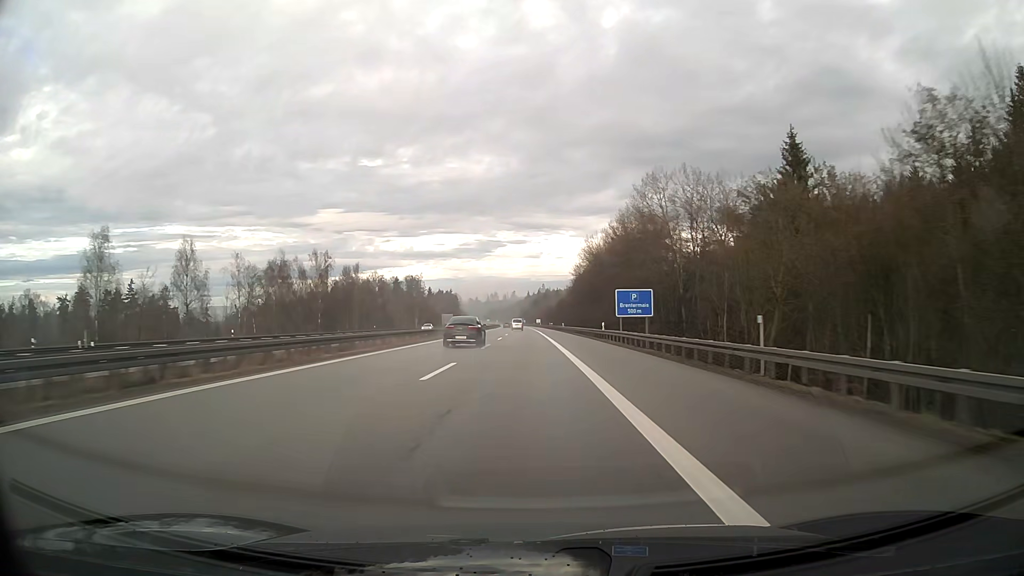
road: motorway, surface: asphalt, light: Day
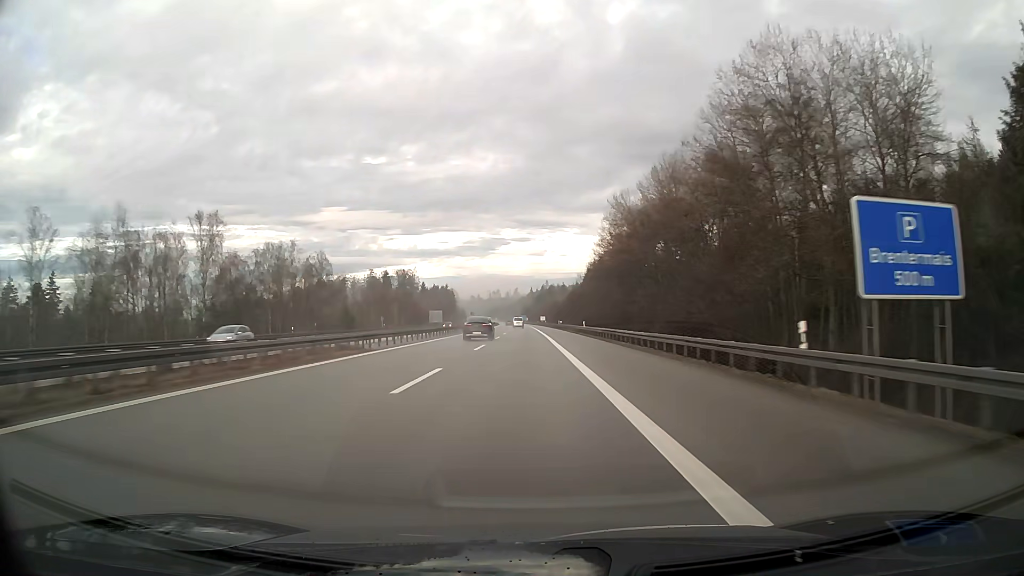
(-0.1, +38.8) m; 0°
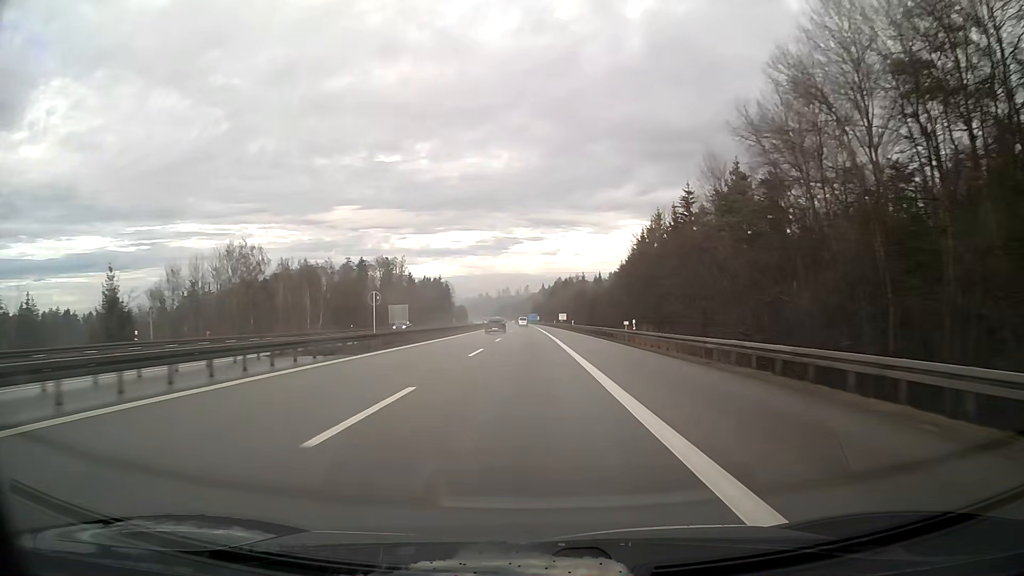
(-0.6, +77.8) m; -1°
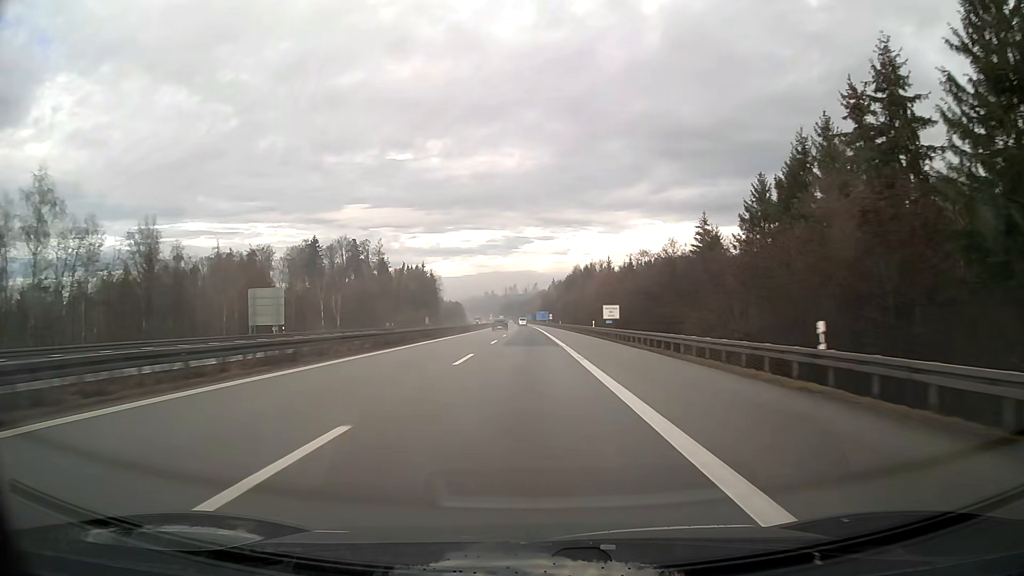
(-0.5, +77.2) m; -1°
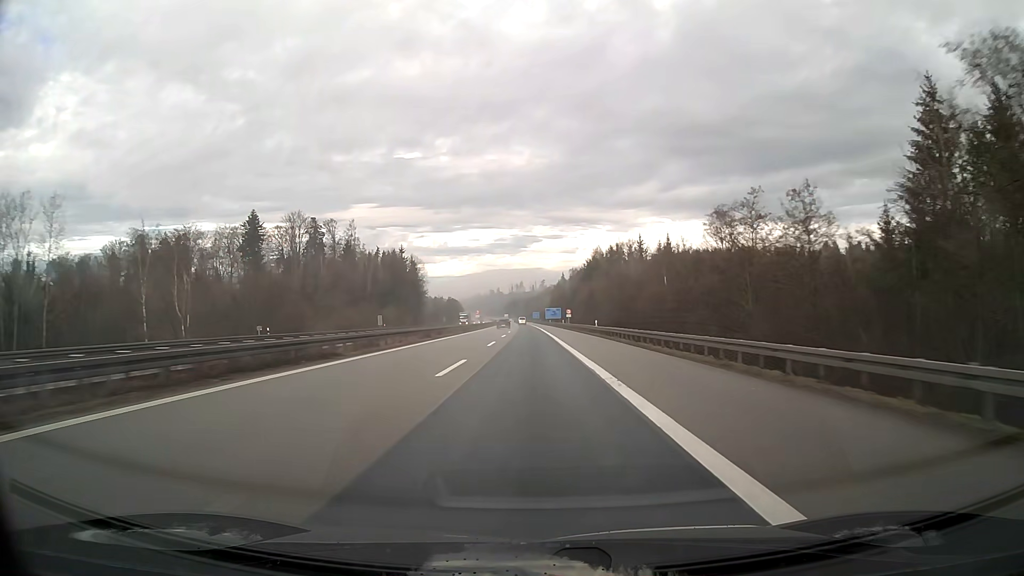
(-0.3, +57.7) m; -1°
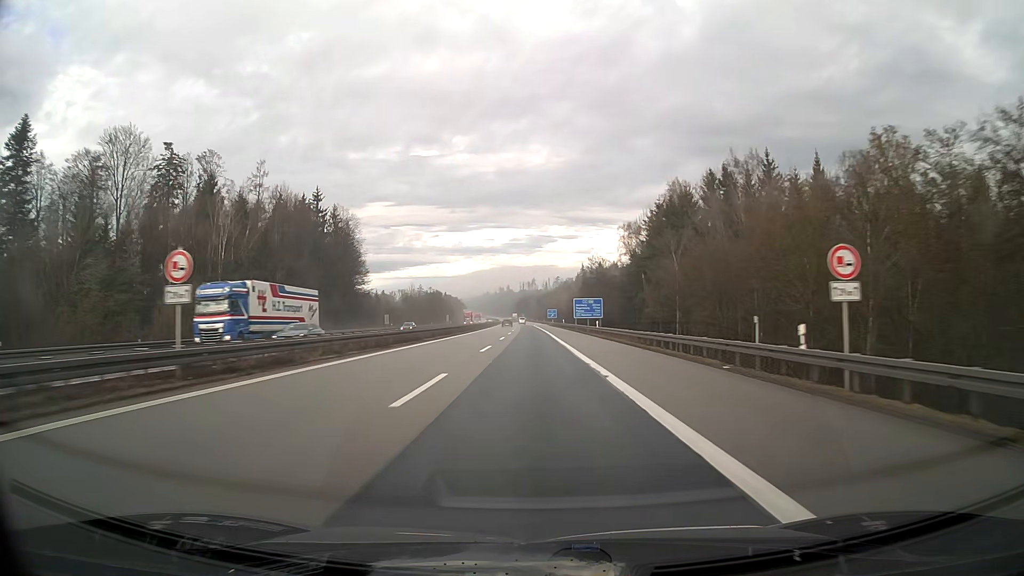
(-0.9, +96.0) m; -1°
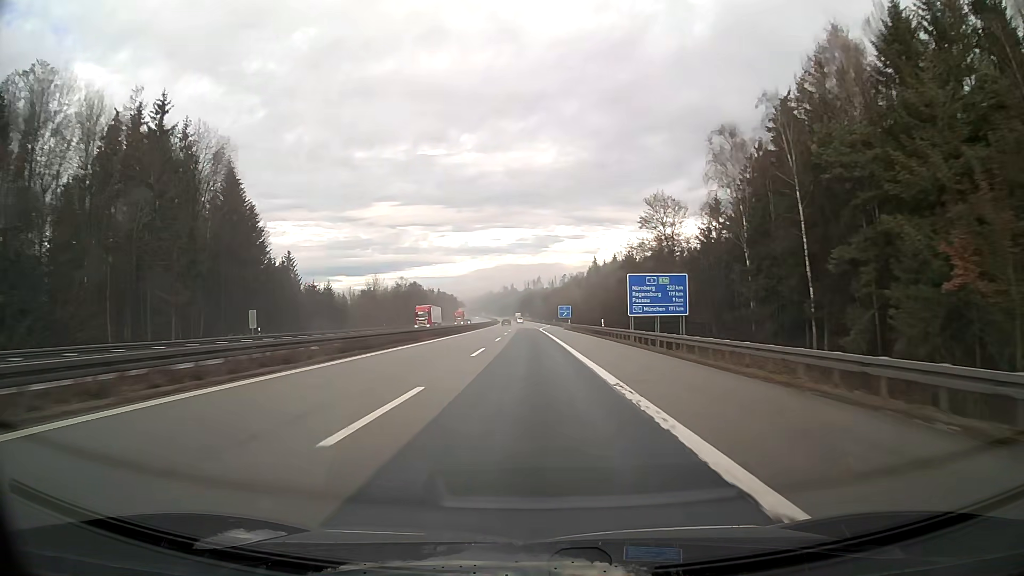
(-0.2, +57.5) m; -1°
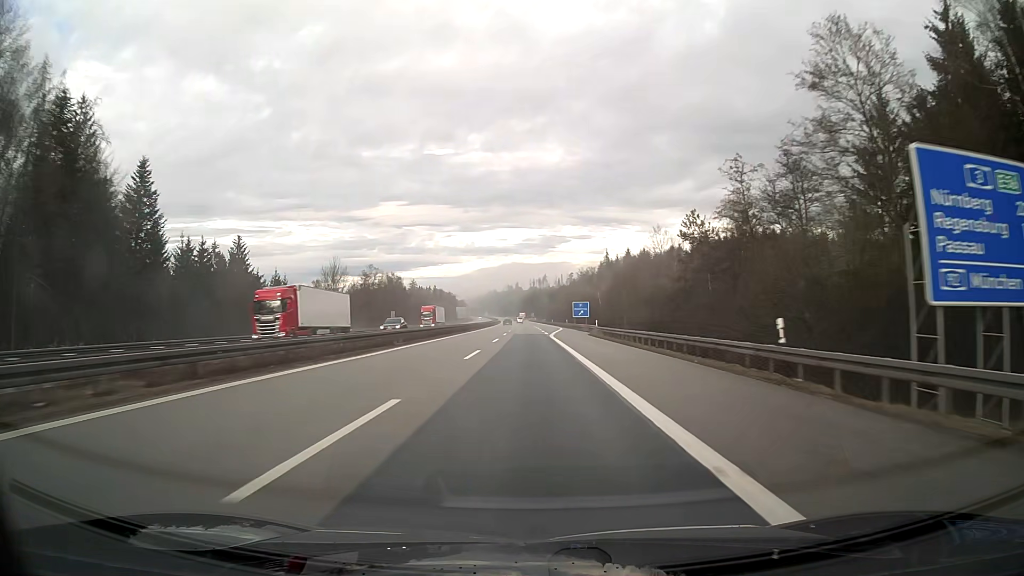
(-0.2, +38.3) m; 0°
